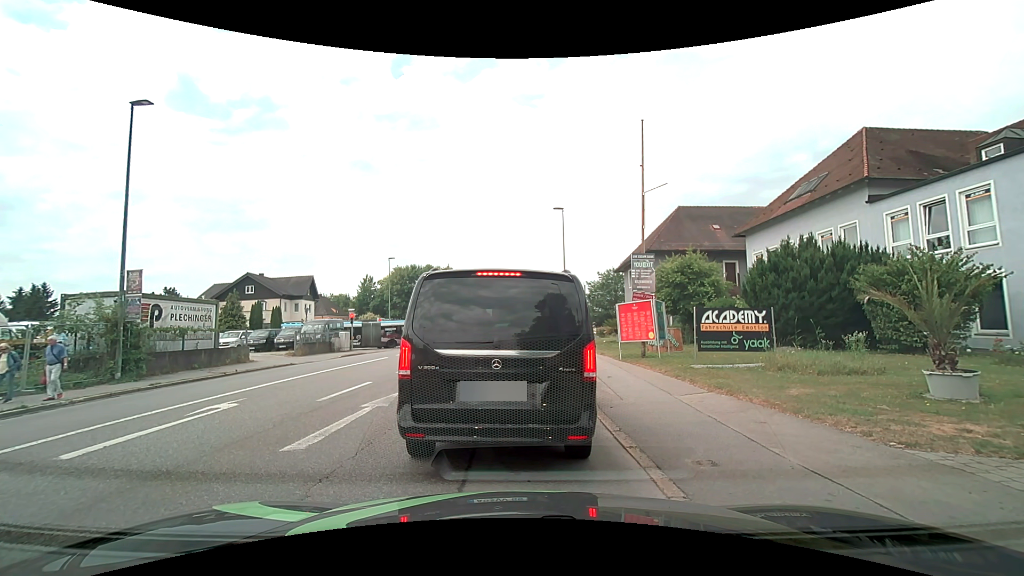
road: tertiary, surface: asphalt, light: Day
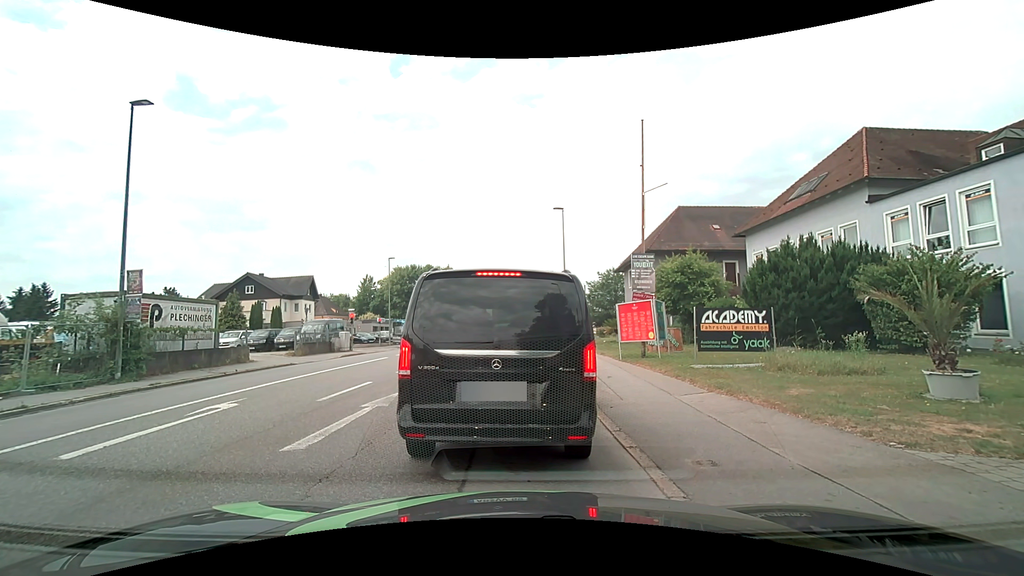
(0.0, 0.0) m; 0°
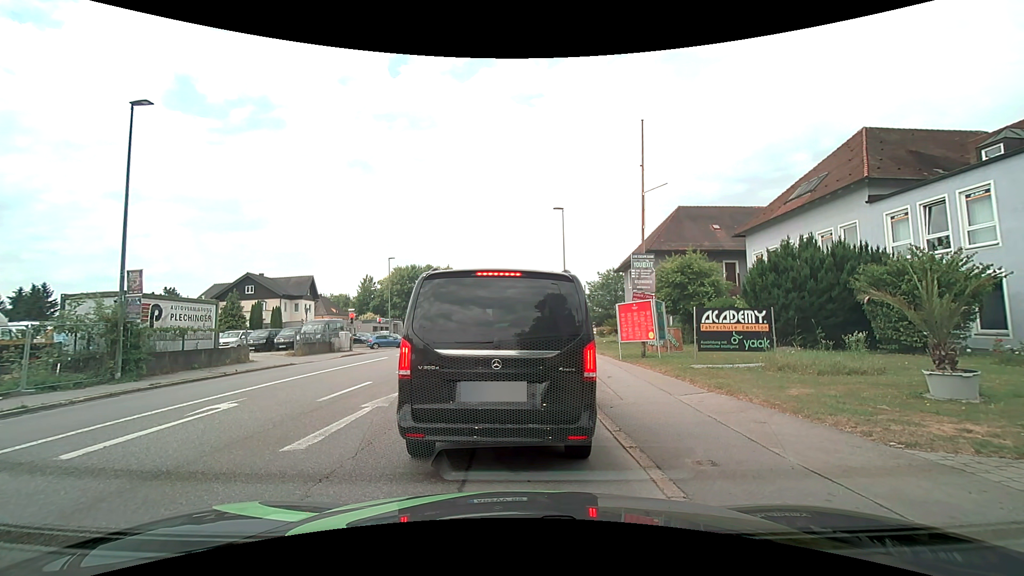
(0.0, 0.0) m; 0°
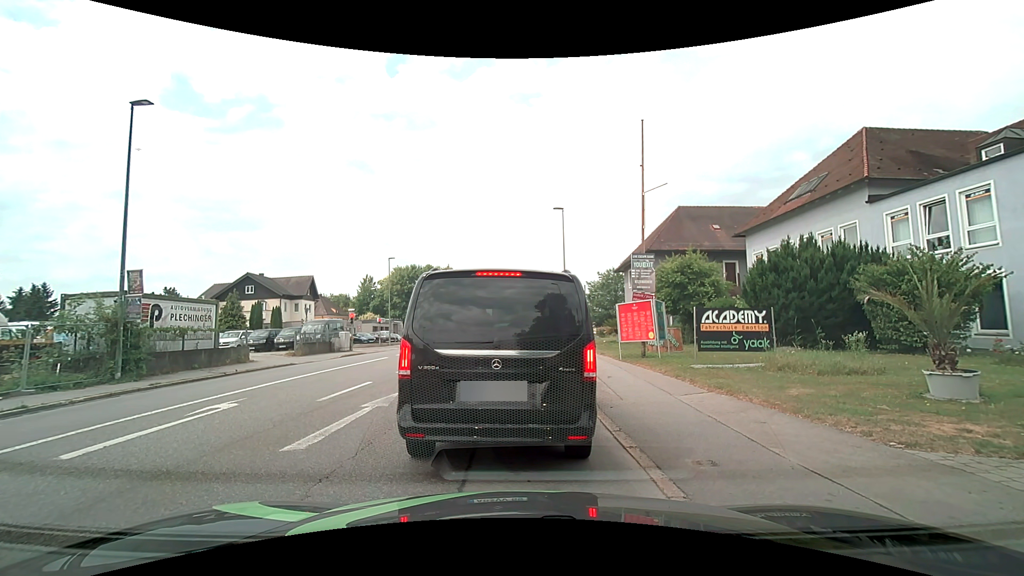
(0.0, 0.0) m; 0°
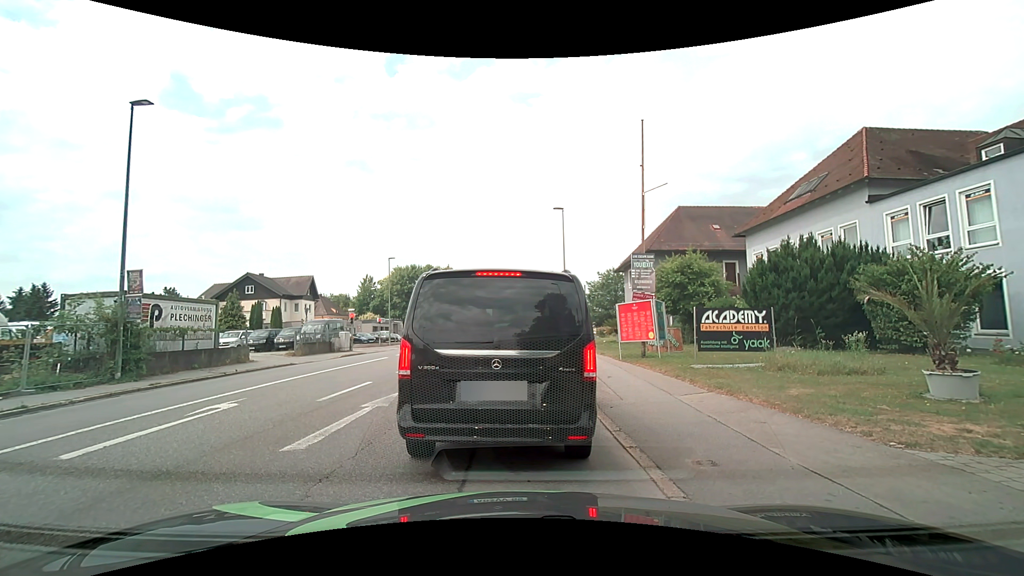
(0.0, 0.0) m; 0°
